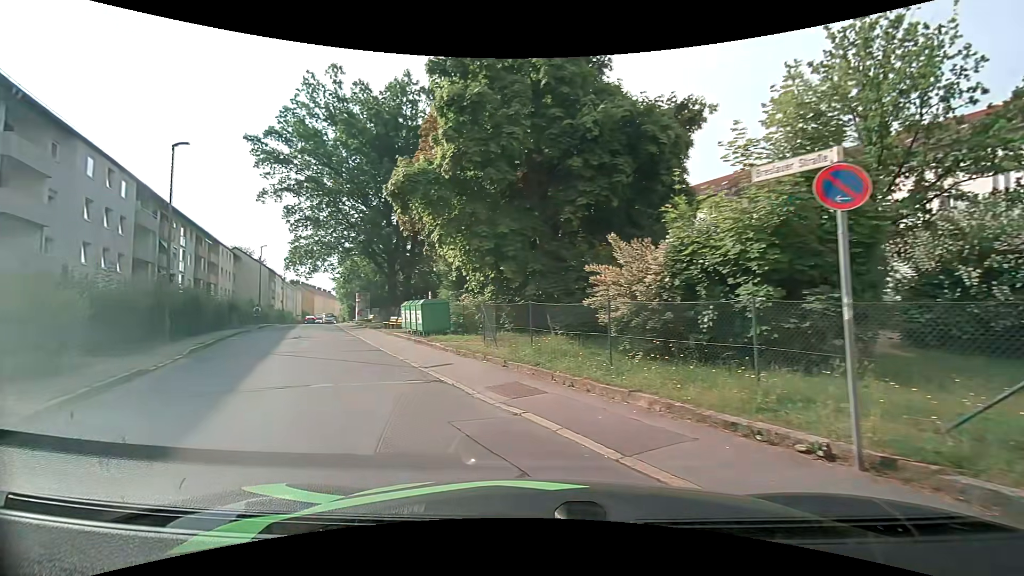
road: residential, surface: asphalt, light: Day
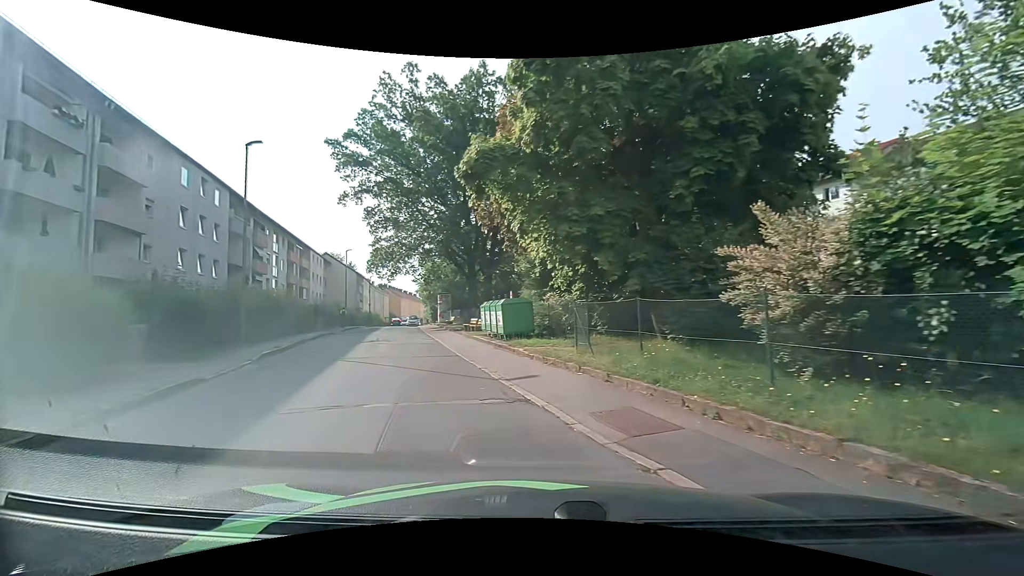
(-0.2, +2.4) m; -11°
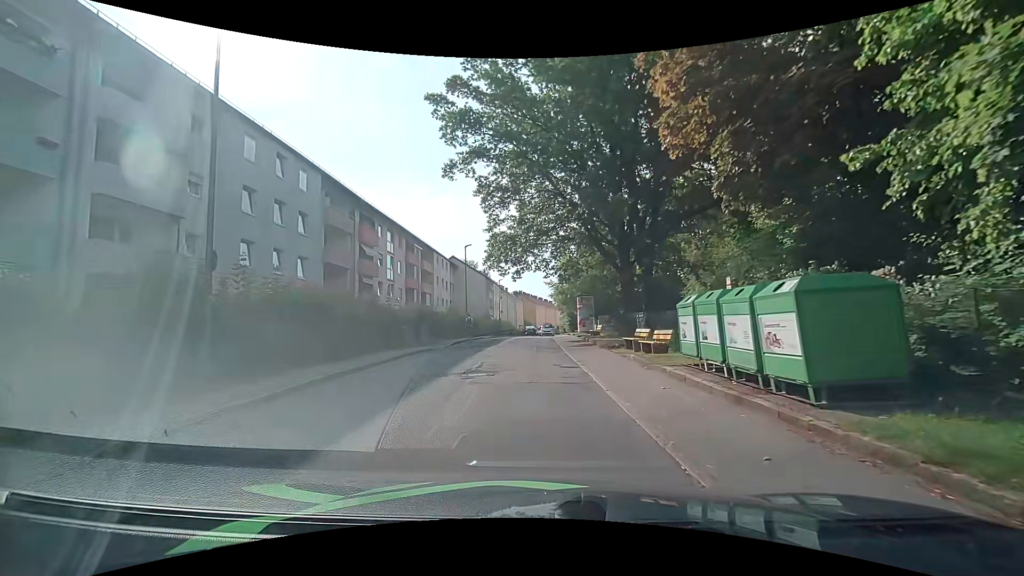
(-1.9, +11.5) m; -15°
